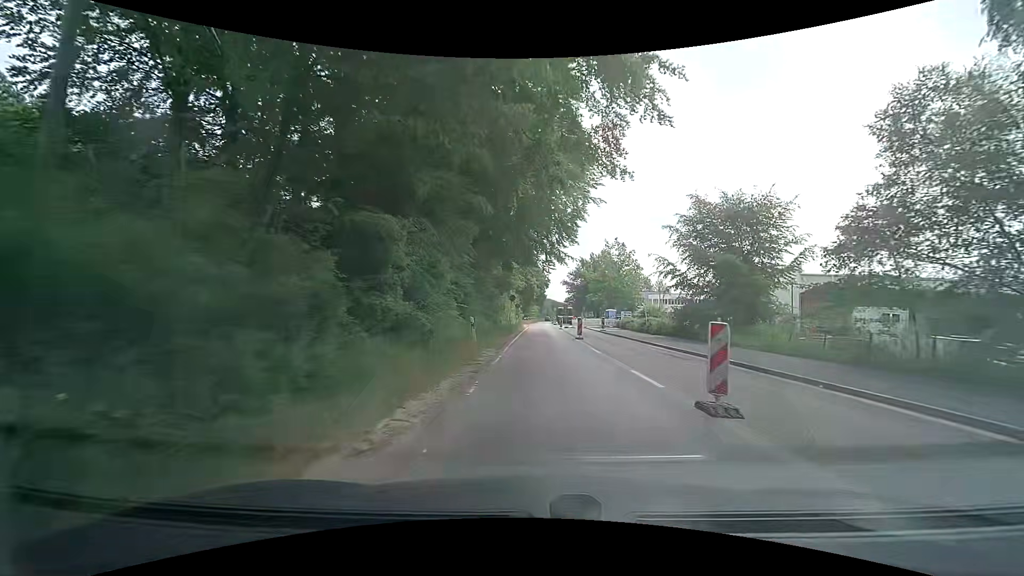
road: secondary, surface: asphalt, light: Day
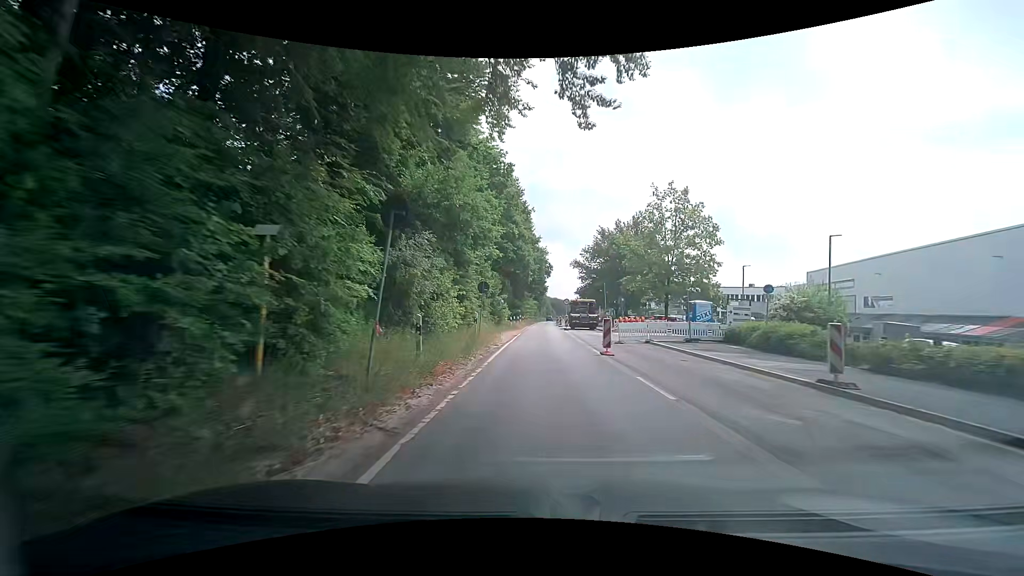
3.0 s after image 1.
(+0.5, +37.6) m; +1°
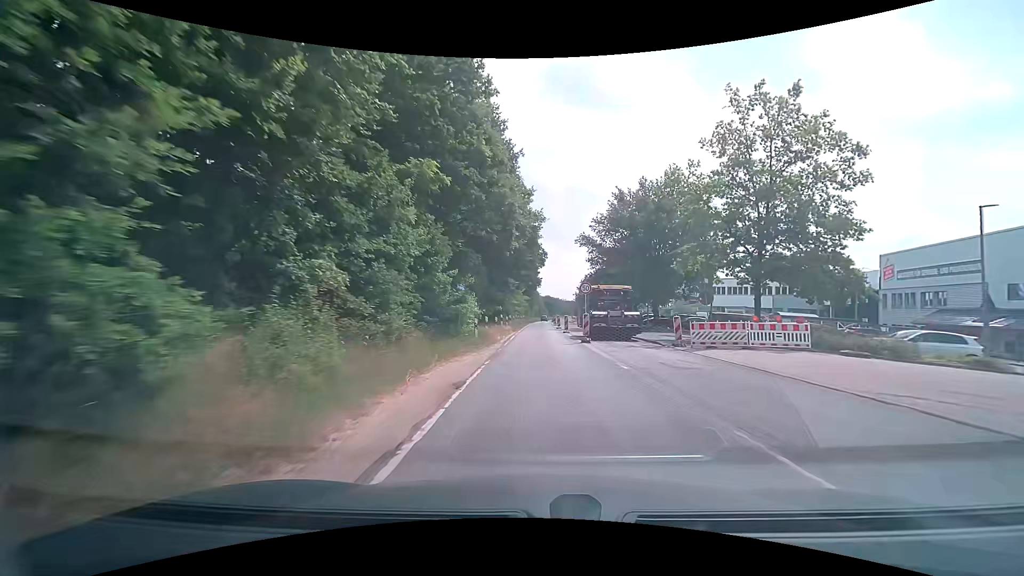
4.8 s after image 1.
(0.0, +22.6) m; +1°
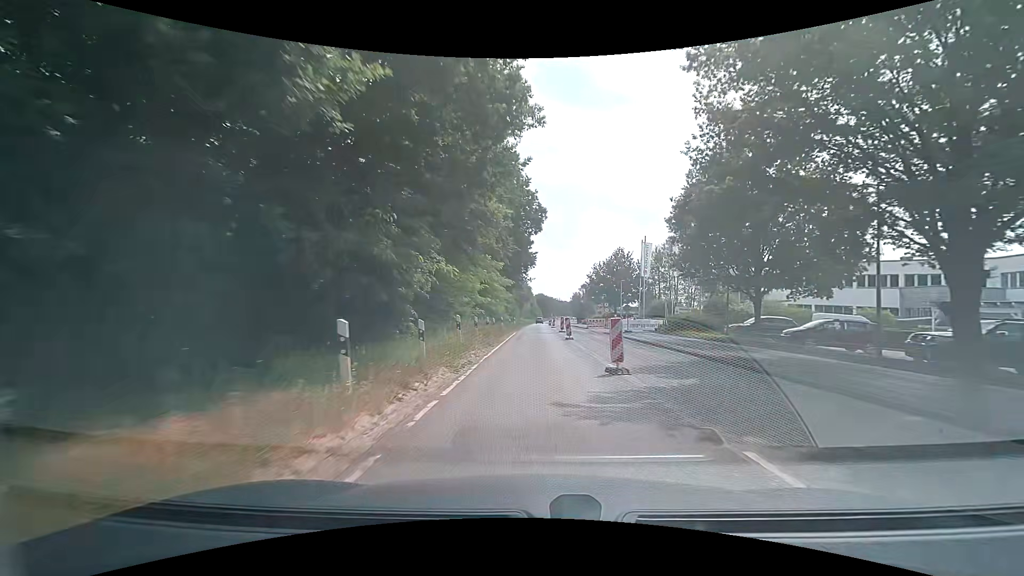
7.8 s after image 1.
(+0.6, +37.7) m; +1°
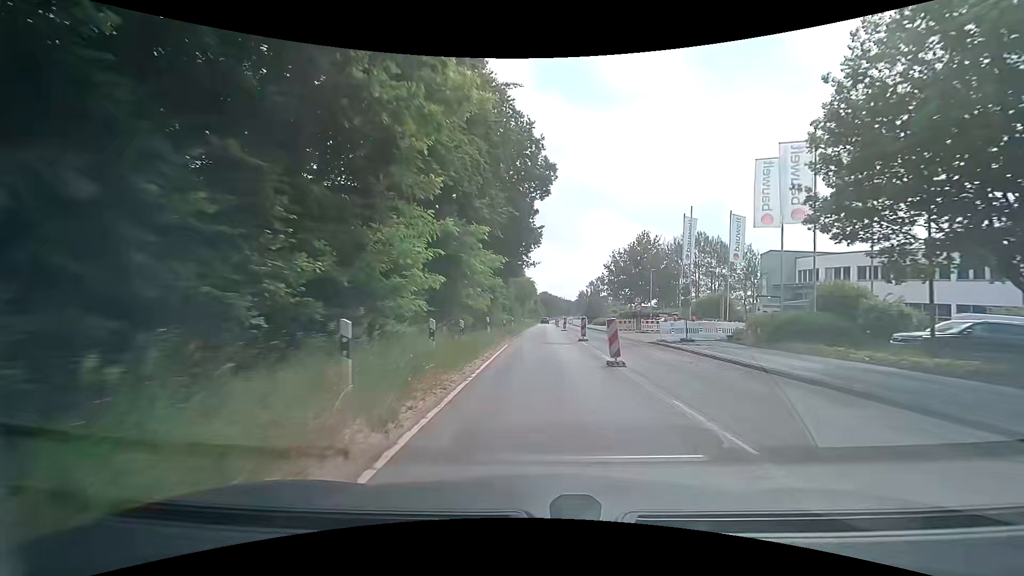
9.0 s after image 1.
(-0.1, +15.1) m; 0°
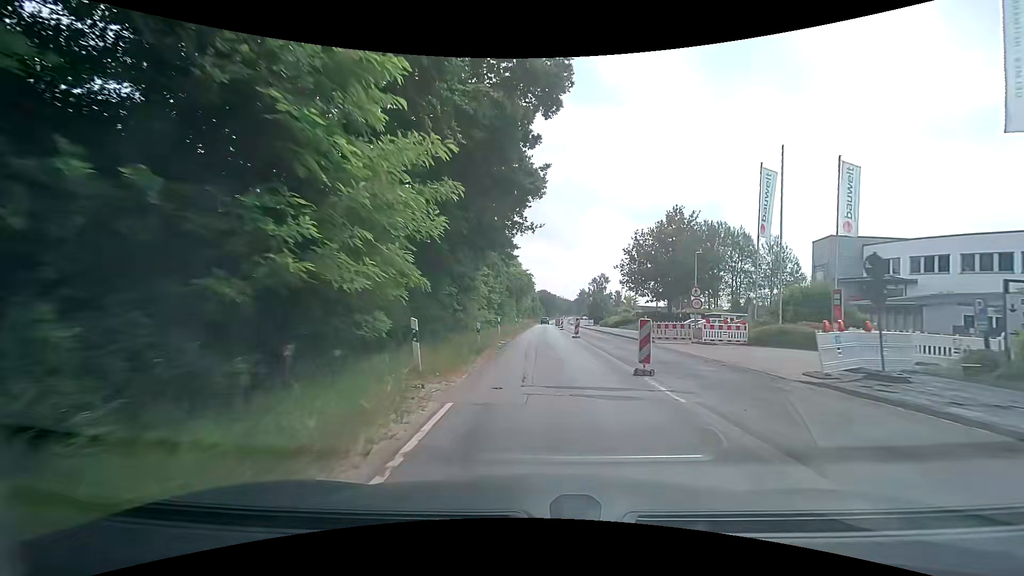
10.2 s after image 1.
(0.0, +15.1) m; 0°
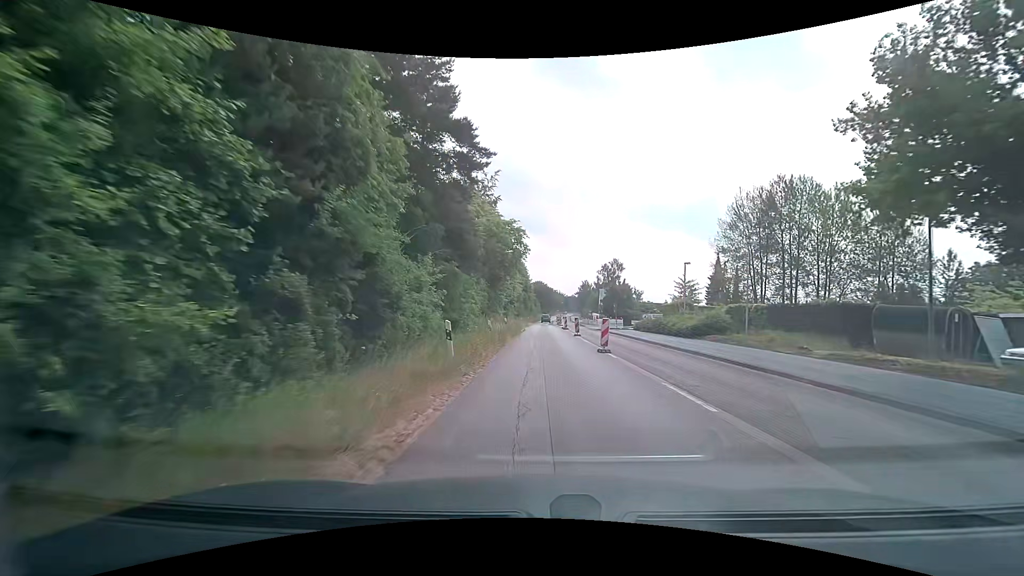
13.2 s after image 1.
(+0.2, +36.6) m; 0°
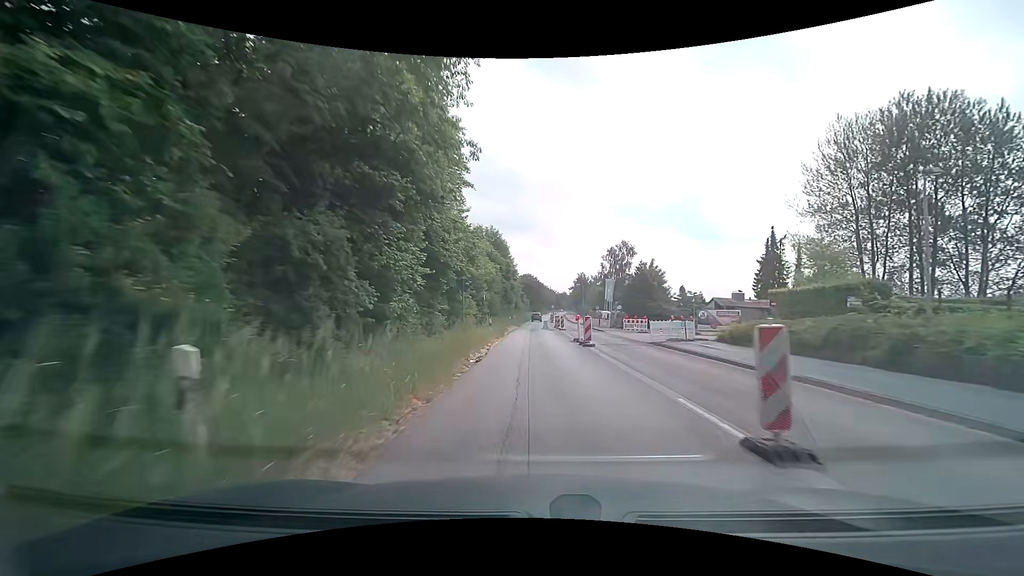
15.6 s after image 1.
(+0.7, +29.3) m; +2°
(0, +10) (0, +20) (0, +30) (0, +40) (0, +50) (0, +60) (0, +70) (0, +80) (+1, +90) (+1, +100) m
